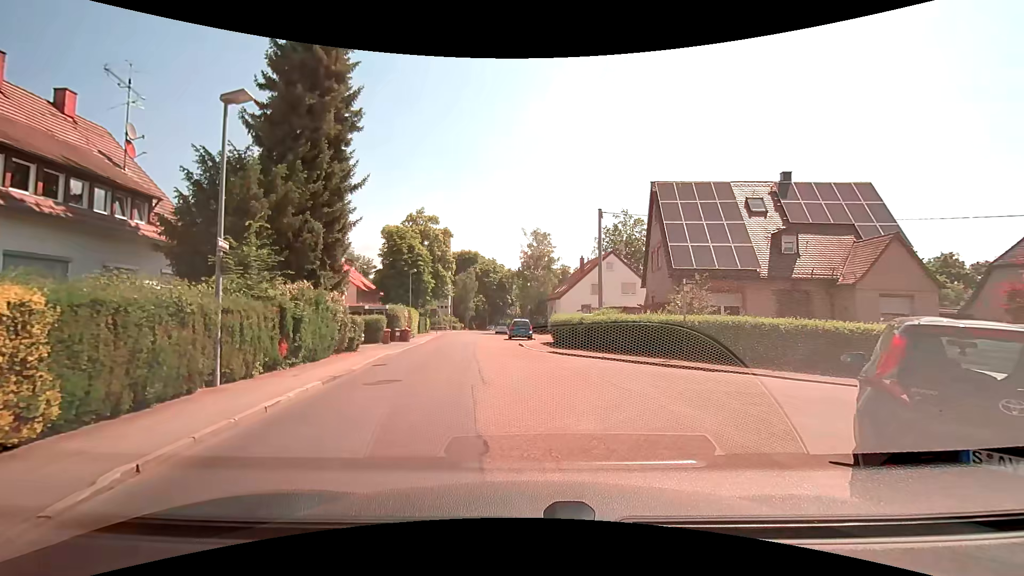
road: residential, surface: asphalt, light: Day
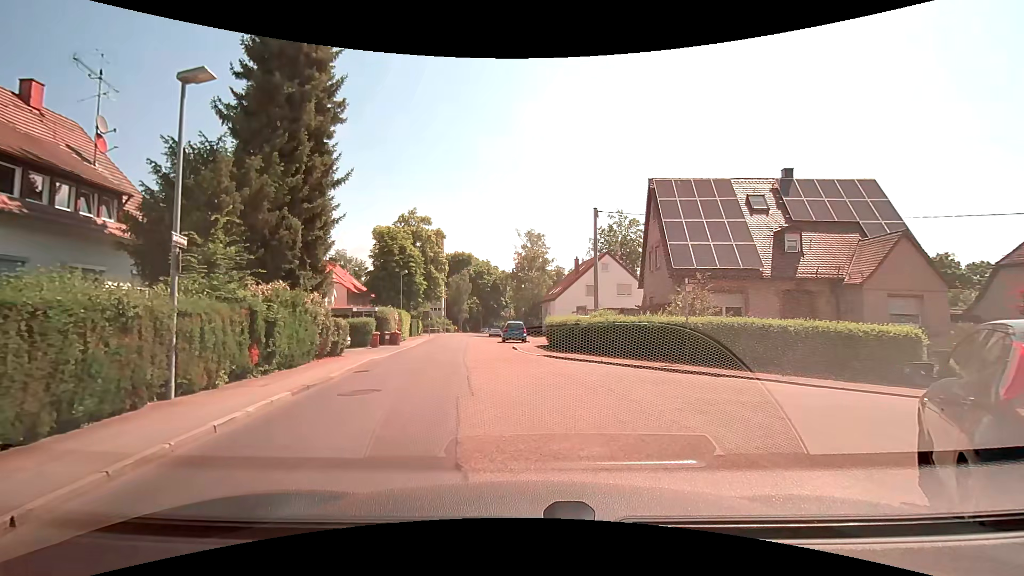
(0.0, +1.0) m; 0°
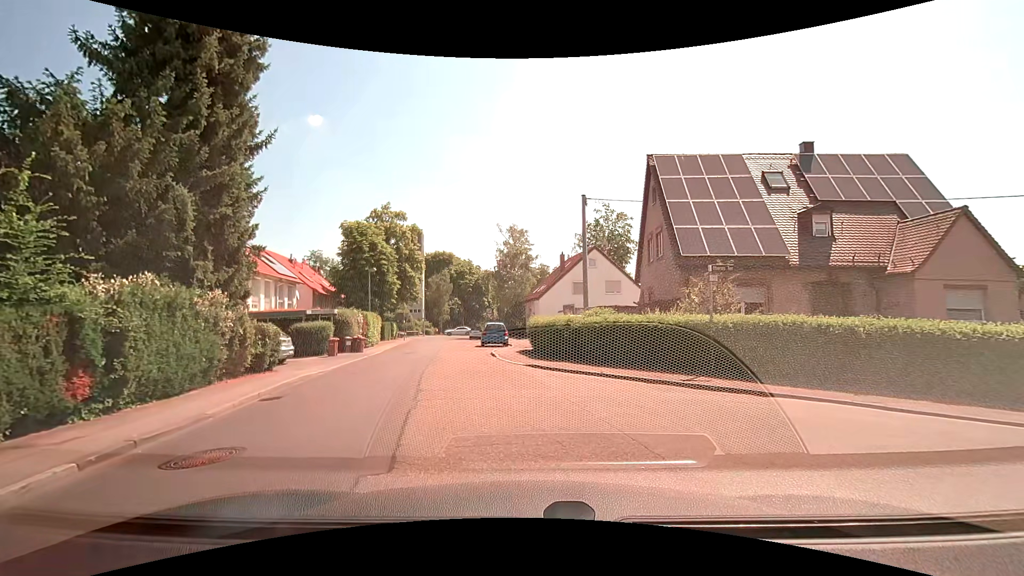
(+0.2, +4.1) m; +4°
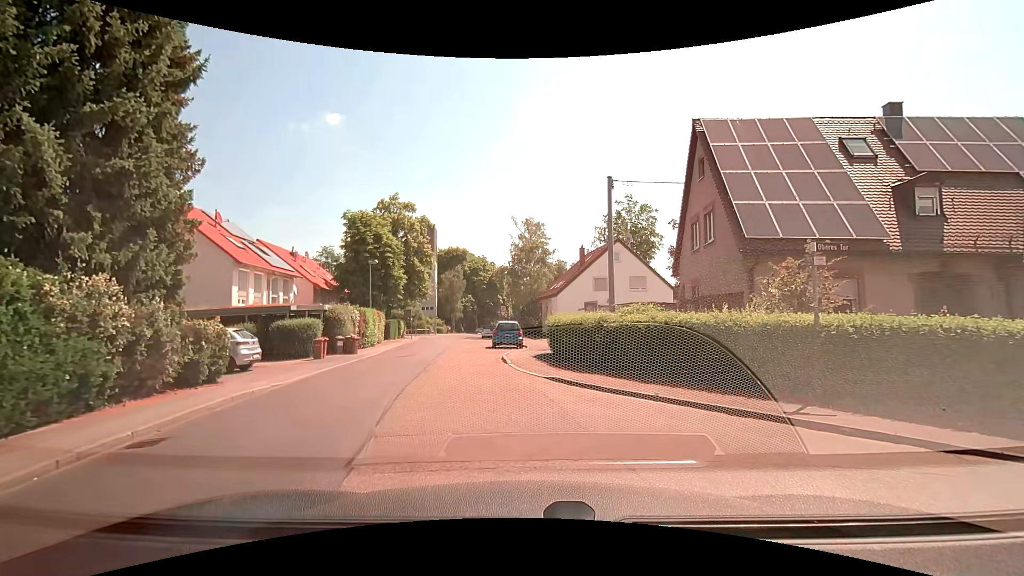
(-0.1, +4.0) m; -3°
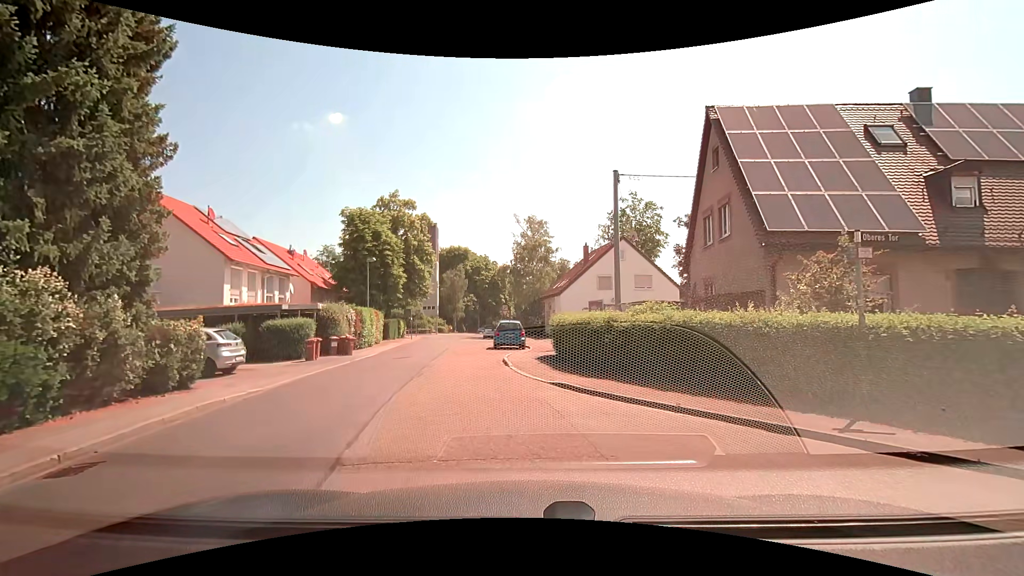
(0.0, +1.2) m; 0°
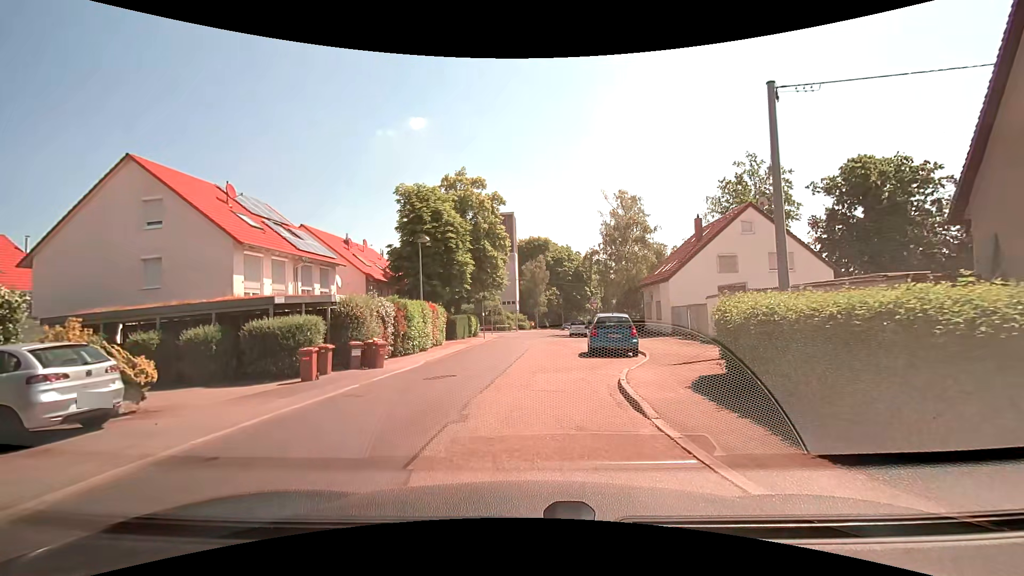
(-0.6, +9.1) m; -8°
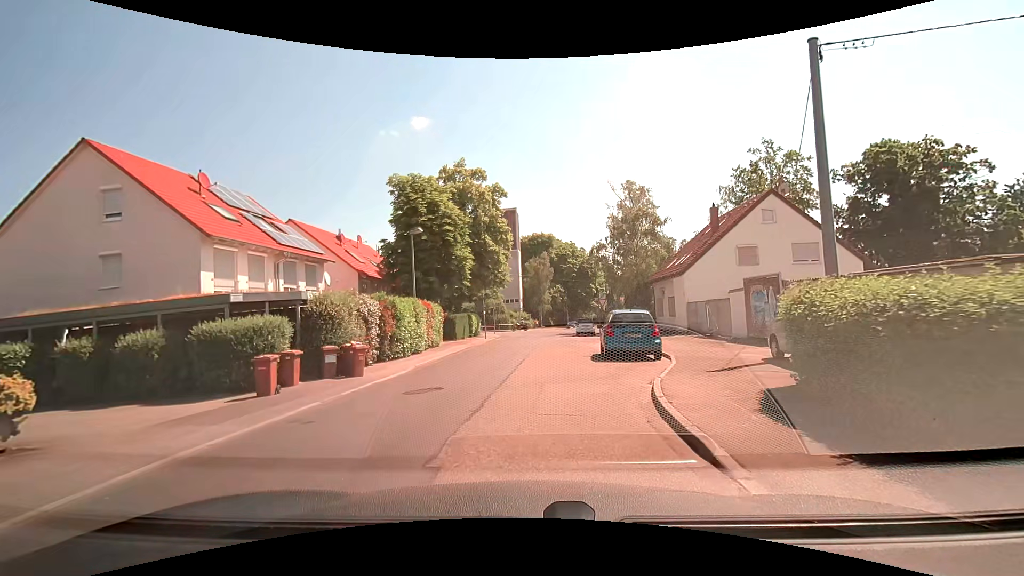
(0.0, +2.6) m; 0°
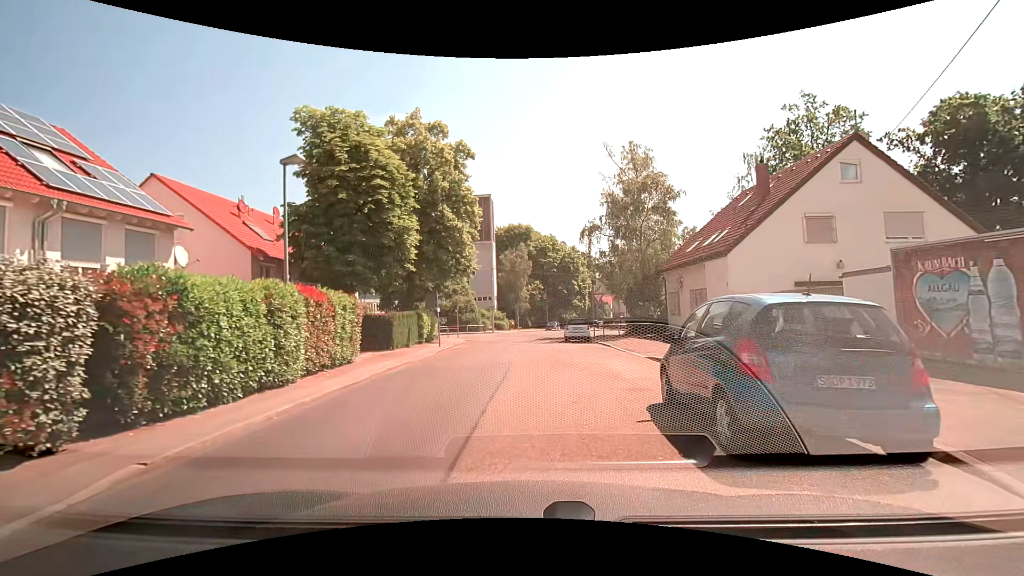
(-0.1, +11.2) m; 0°
